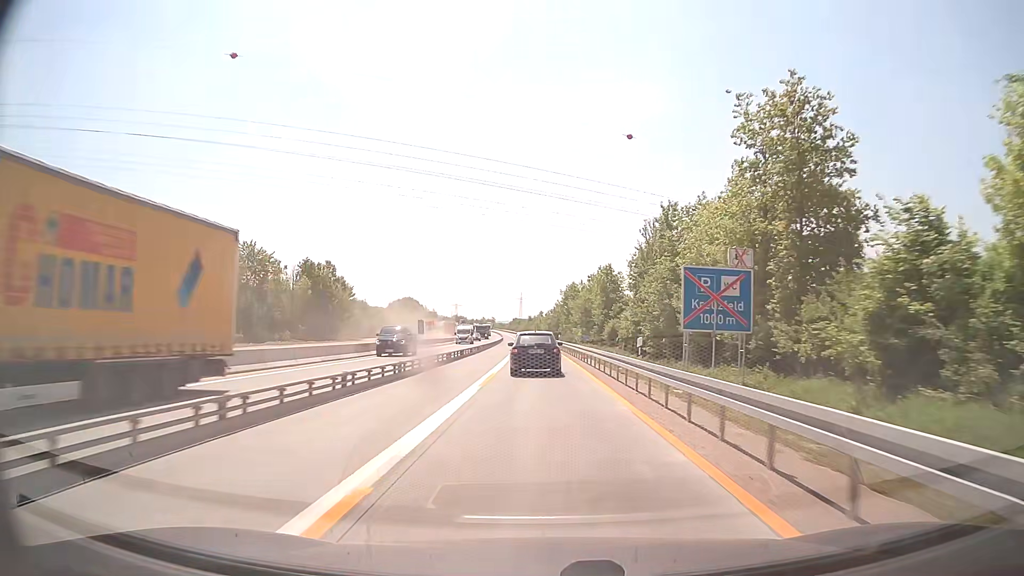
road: motorway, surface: concrete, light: Day
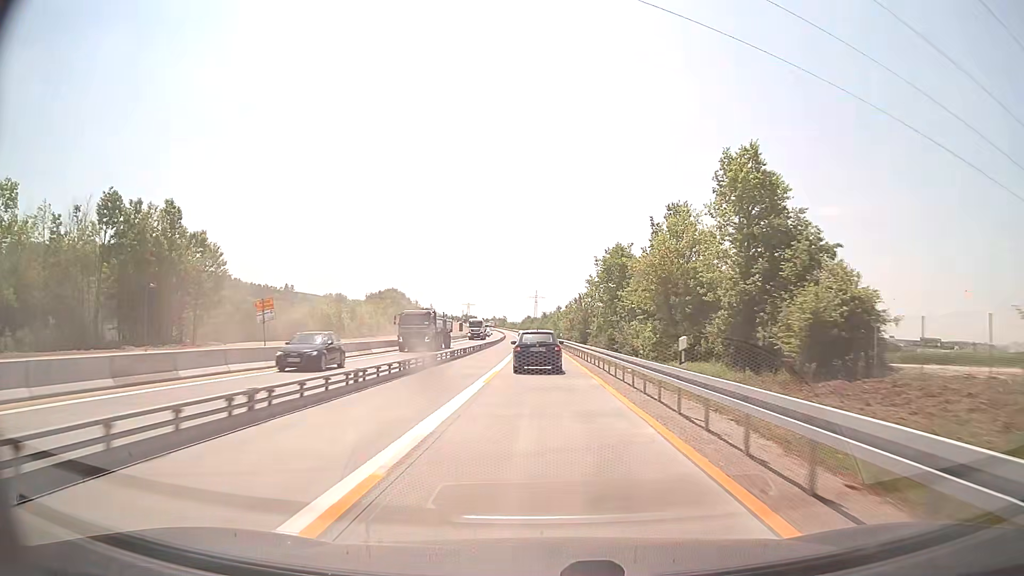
(-0.6, +53.1) m; -2°
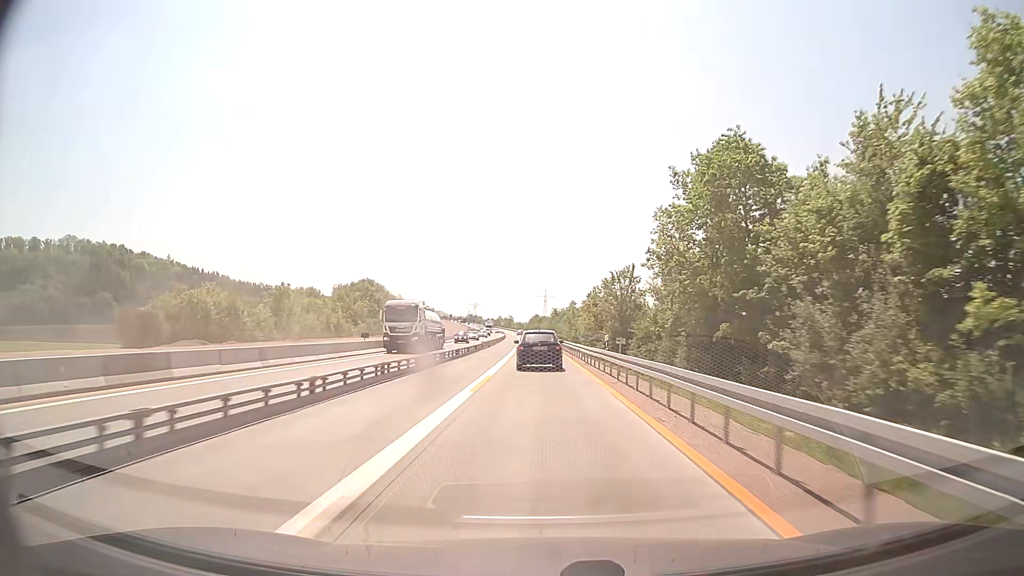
(-0.1, +39.1) m; -1°
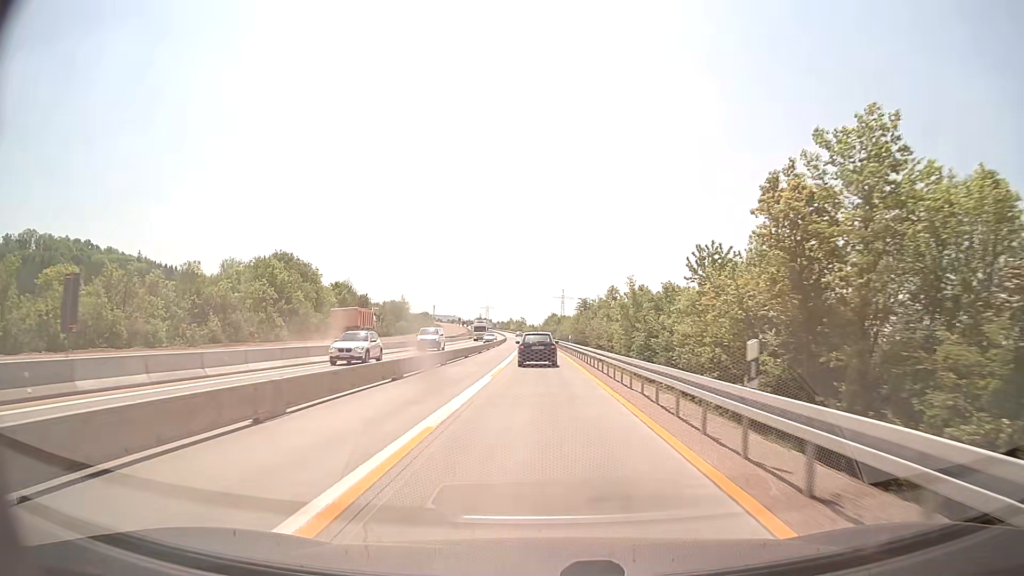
(-0.6, +64.9) m; -1°
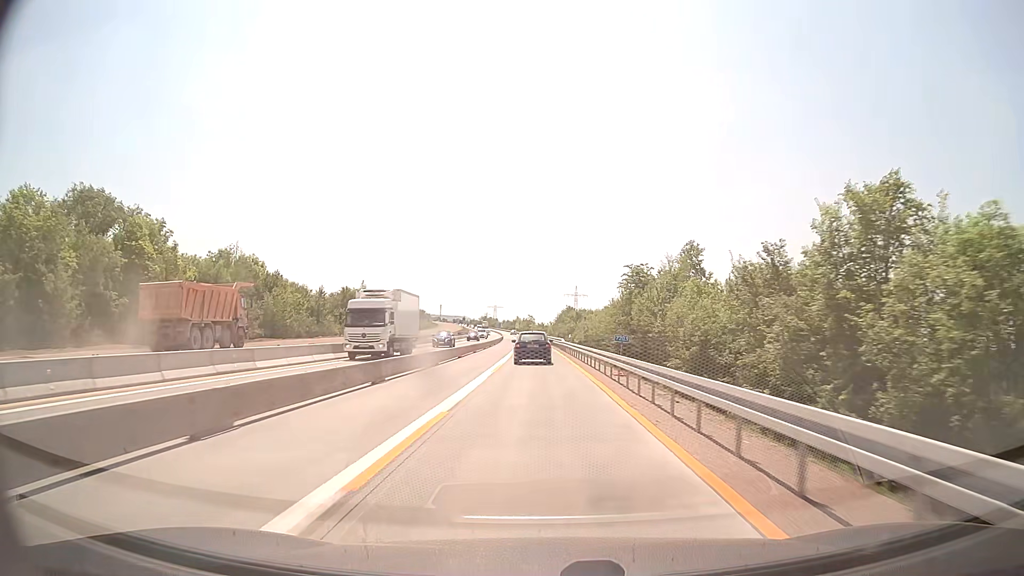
(-0.1, +52.0) m; -1°
(0, +10) (0, +20) (0, +30) (0, +40) (-1, +50) (-1, +60) (-1, +70) (-1, +80) (-2, +90) (-2, +100) m
